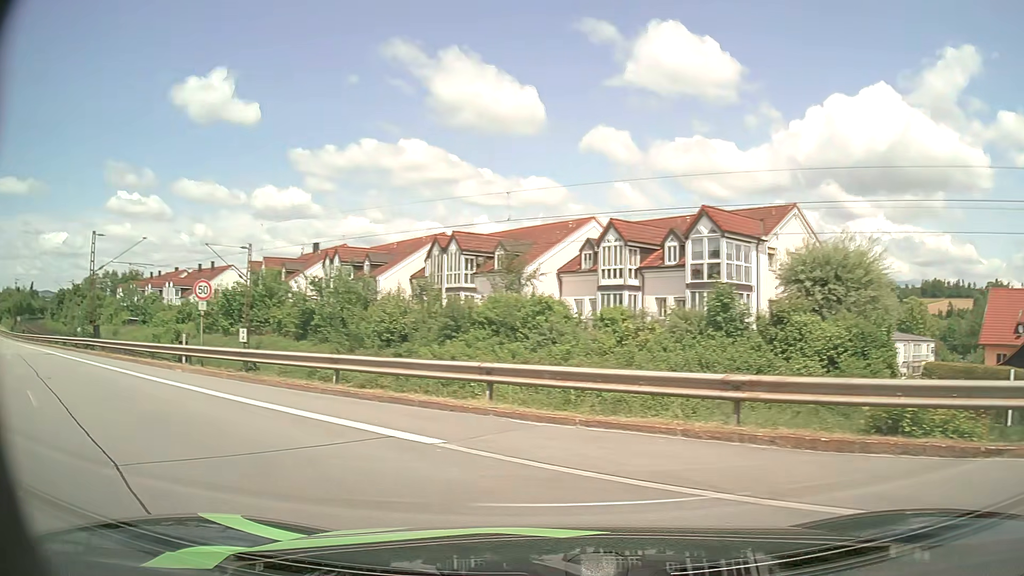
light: Day
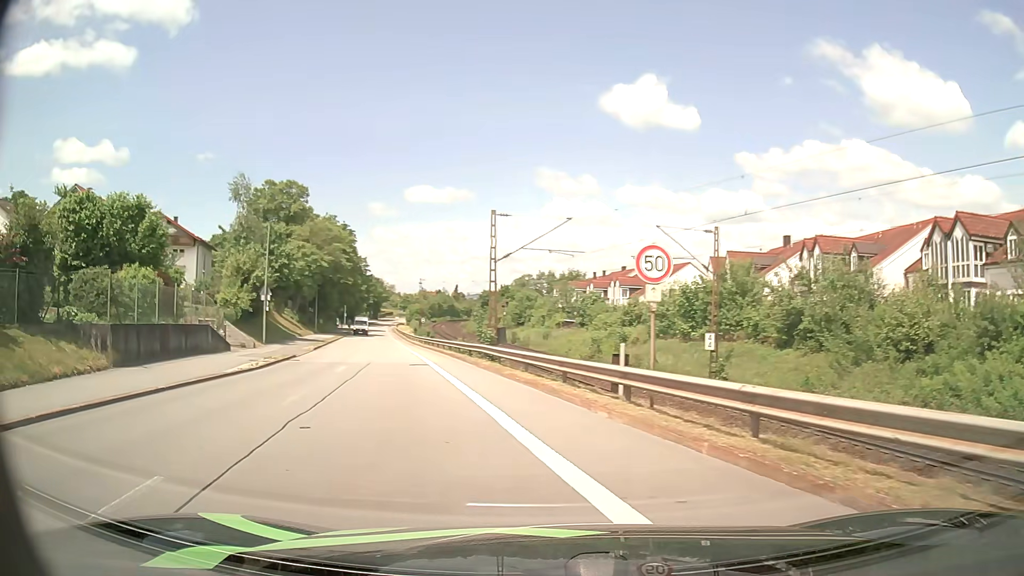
(-3.7, +9.0) m; -39°
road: unclassified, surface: asphalt
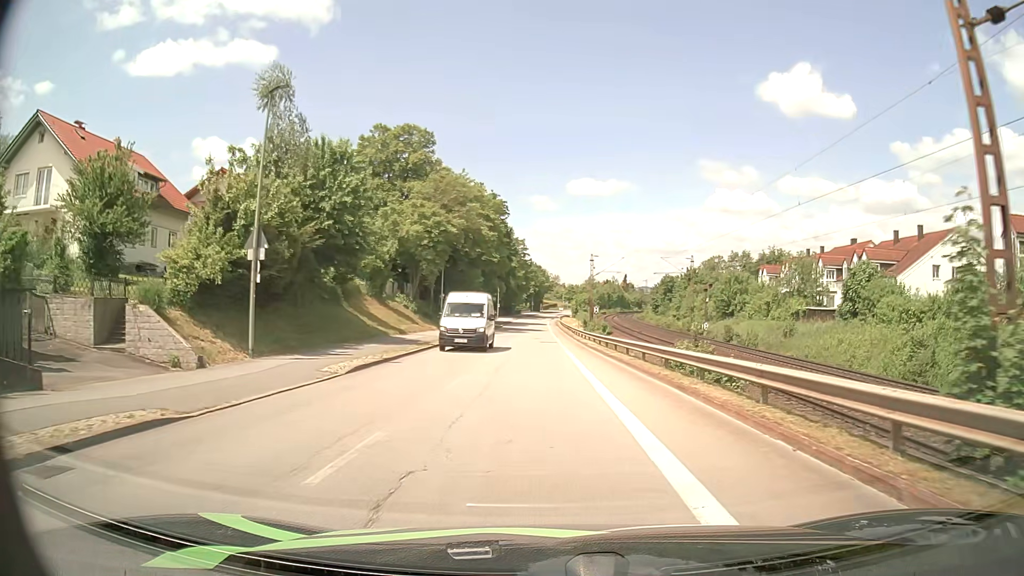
(-5.0, +24.9) m; -14°
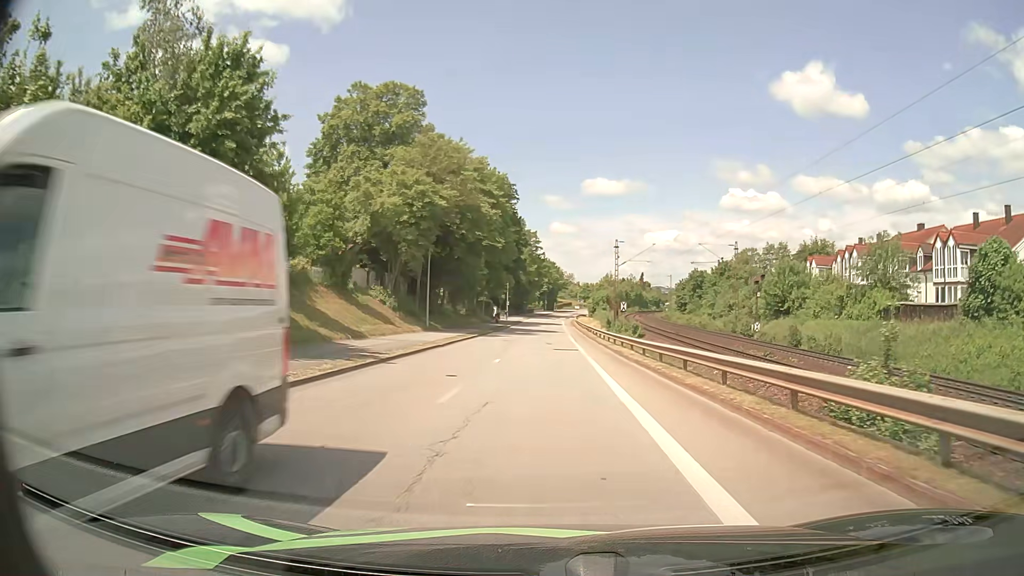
(-0.2, +12.8) m; -1°
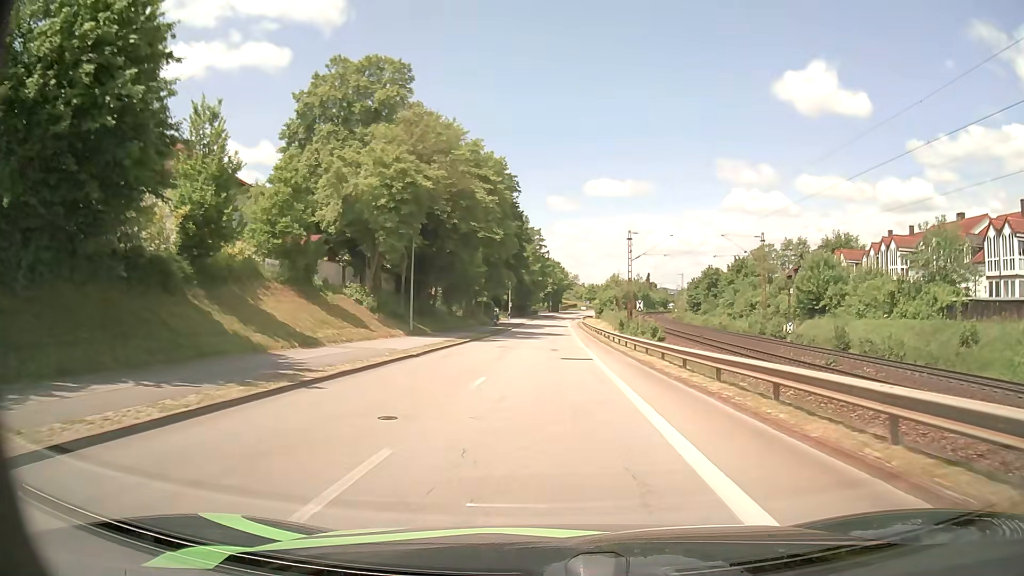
(0.0, +6.8) m; 0°
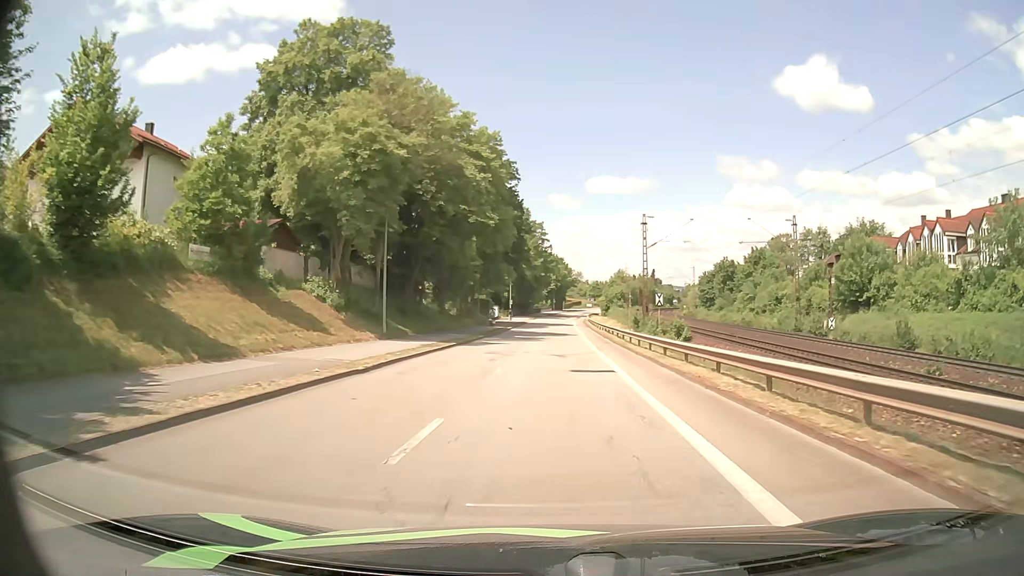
(0.0, +7.1) m; 0°
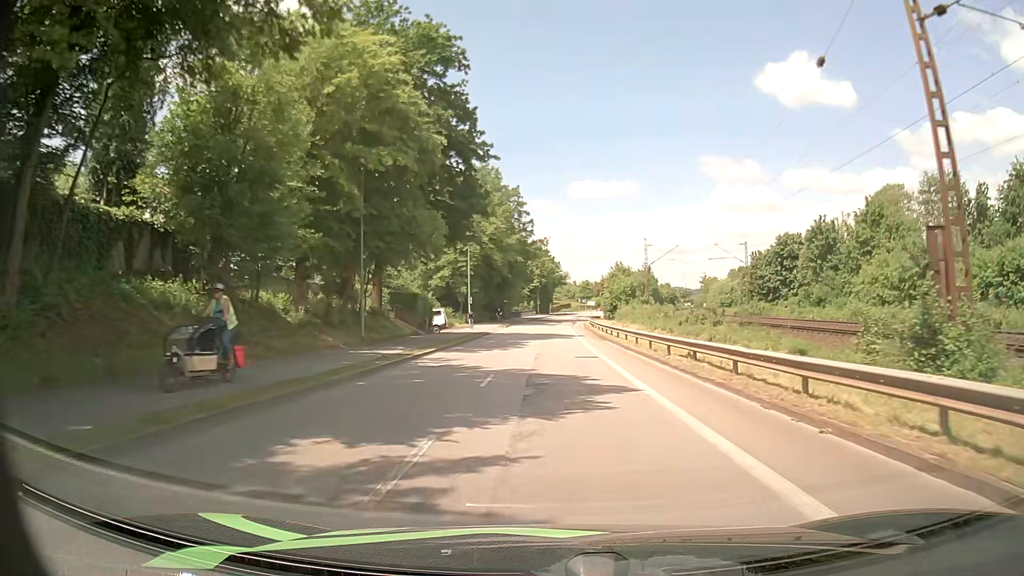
(+0.3, +37.8) m; +1°
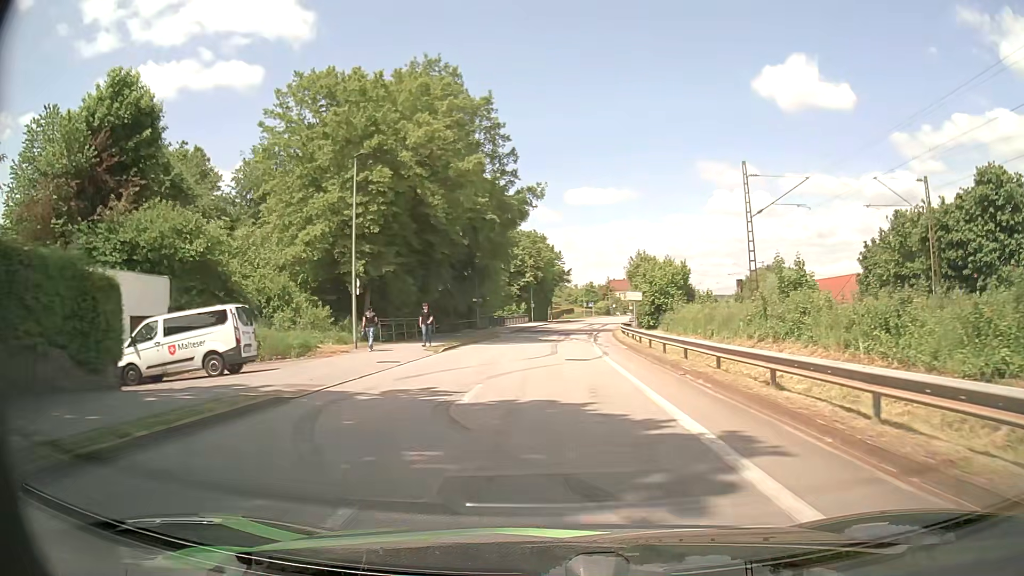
(0.0, +38.8) m; 0°
(0, +10) (0, +20) (0, +30) (0, +40) (+1, +50) (+2, +60) (+3, +70) (+4, +80) (+5, +90) (+6, +100) m
